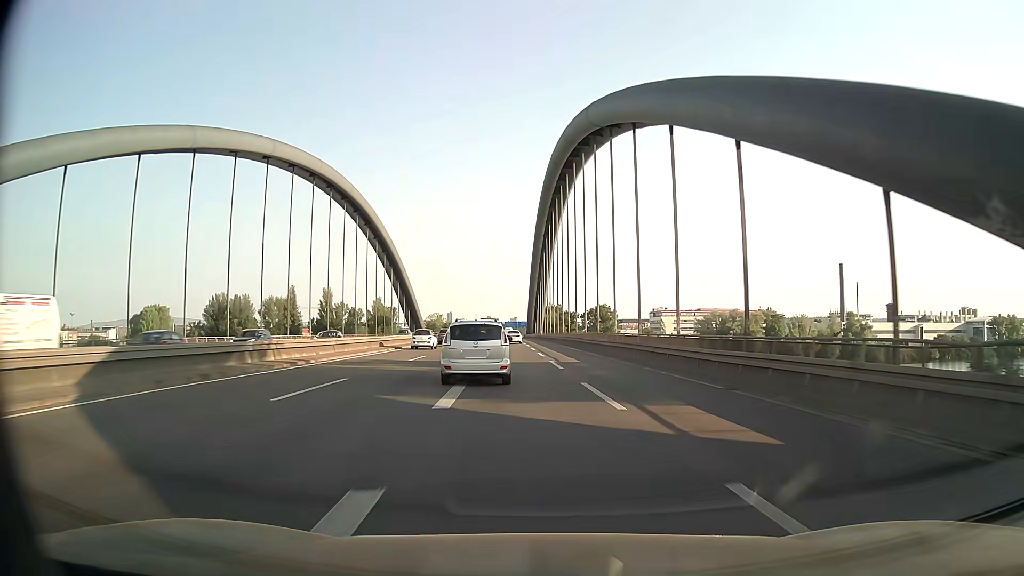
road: motorway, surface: asphalt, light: Day
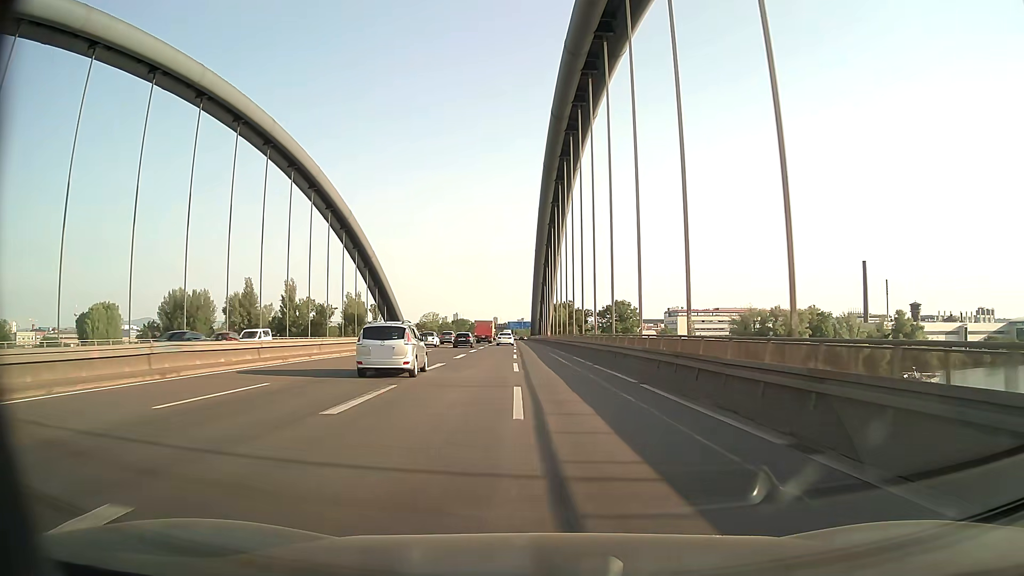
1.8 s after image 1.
(-0.3, +38.1) m; -1°
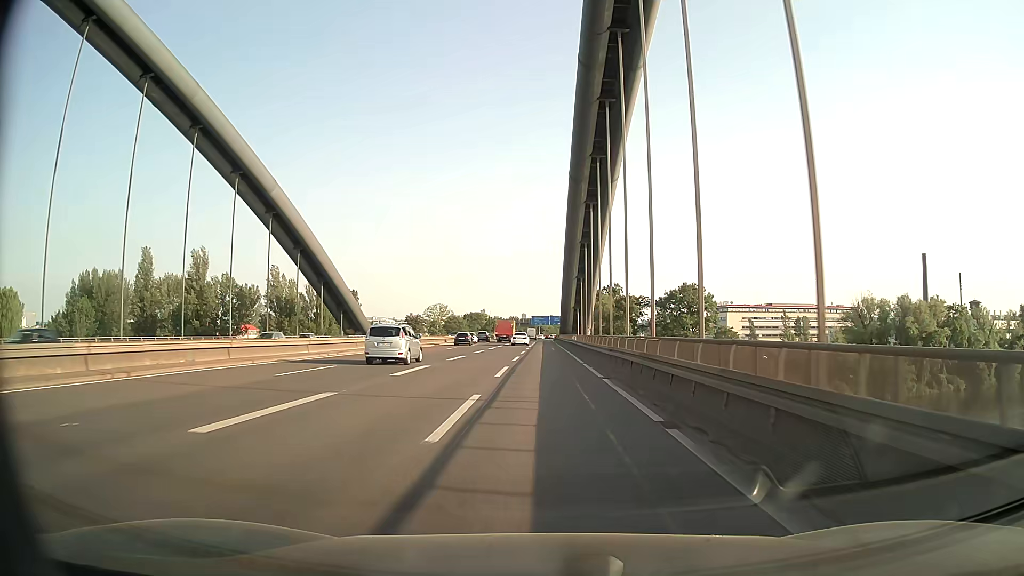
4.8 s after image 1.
(-1.5, +63.5) m; -3°
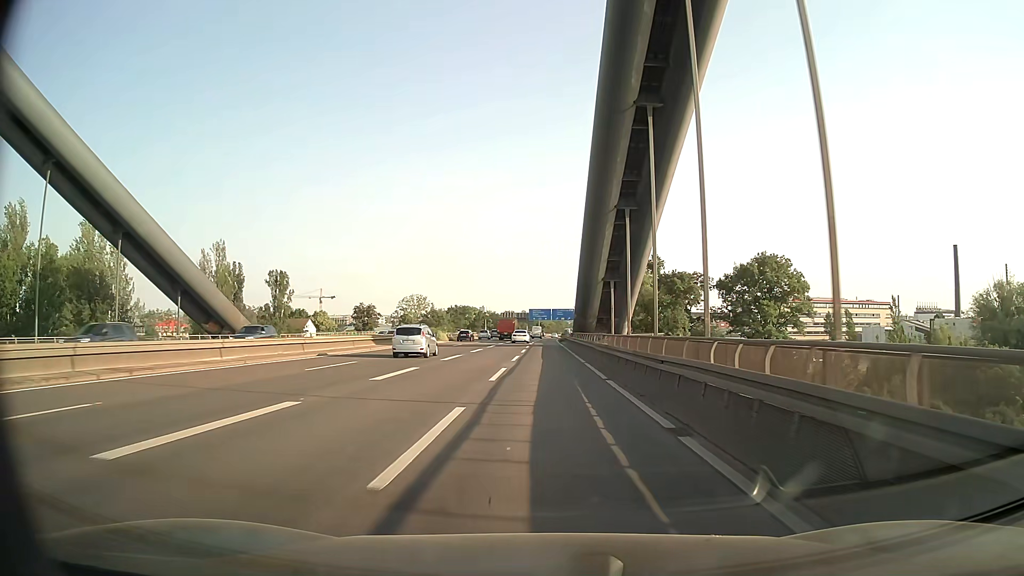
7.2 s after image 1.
(-0.1, +51.0) m; 0°
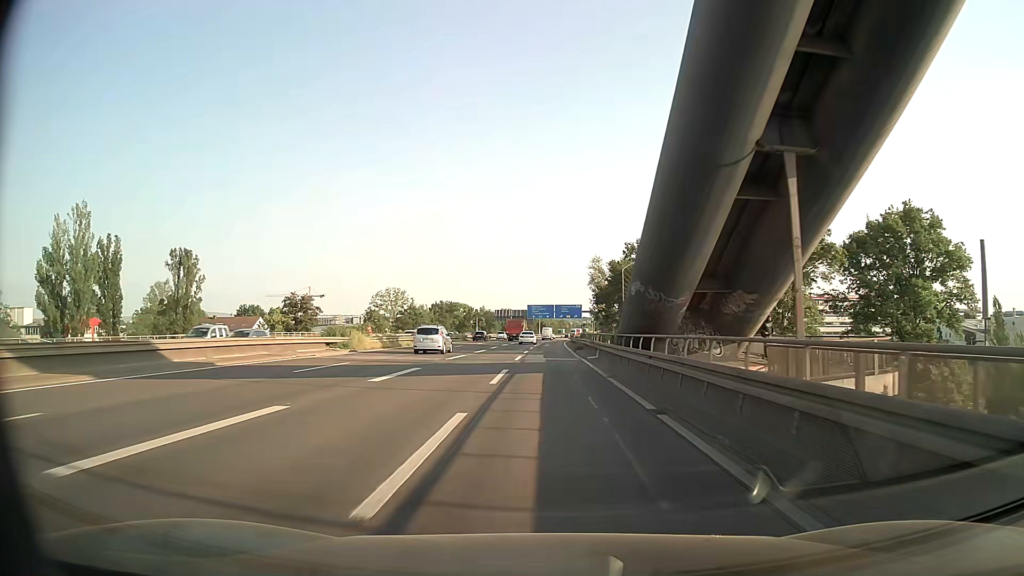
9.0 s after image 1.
(0.0, +38.0) m; 0°
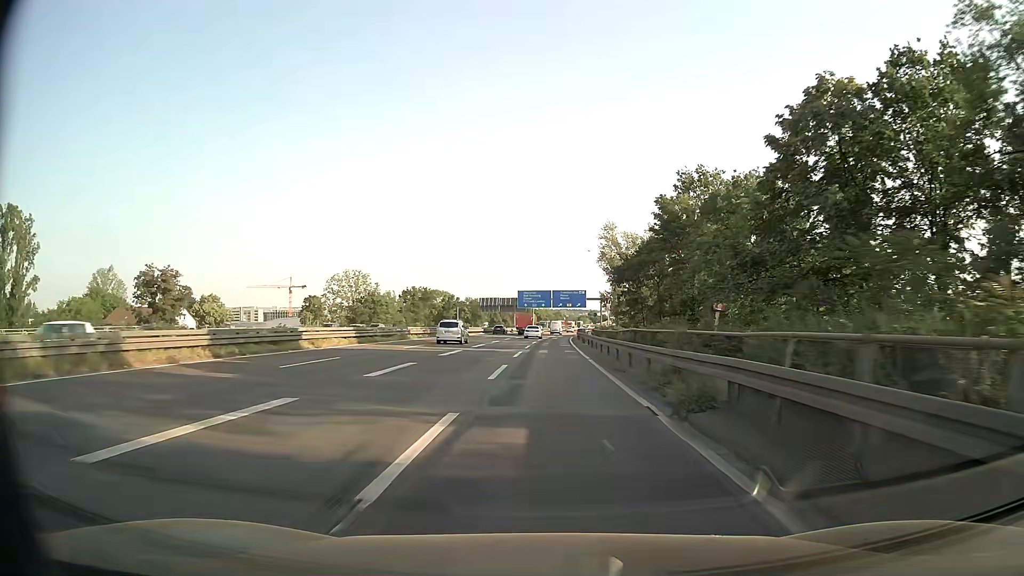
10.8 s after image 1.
(+0.1, +37.4) m; 0°
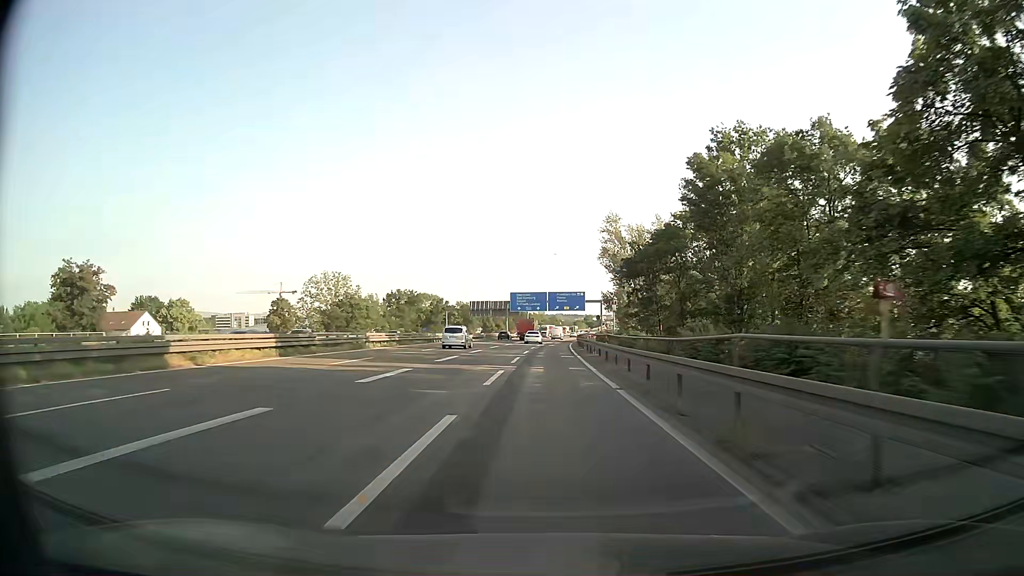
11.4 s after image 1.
(+0.1, +12.3) m; +1°
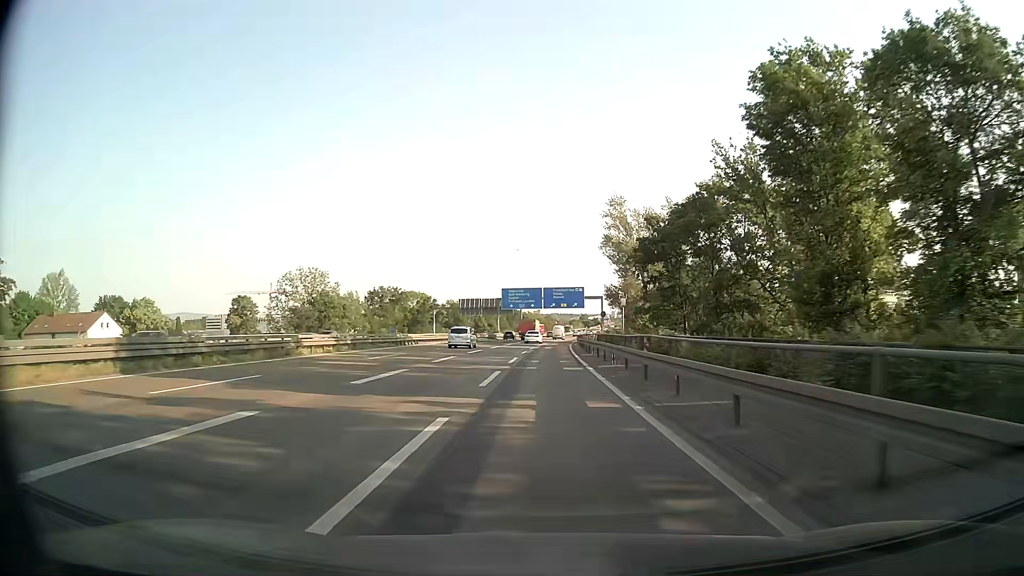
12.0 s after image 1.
(0.0, +12.3) m; +1°
(0, +10) (0, +20) (0, +30) (0, +40) (0, +50) (+1, +60) (+1, +70) (+2, +80) (+2, +90) (+3, +100) m
